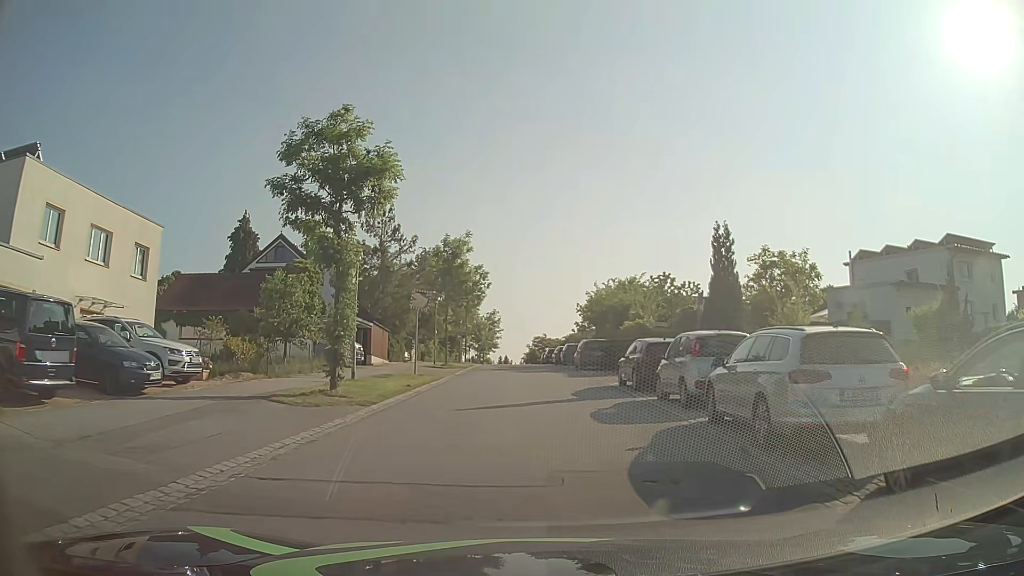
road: residential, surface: asphalt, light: Day
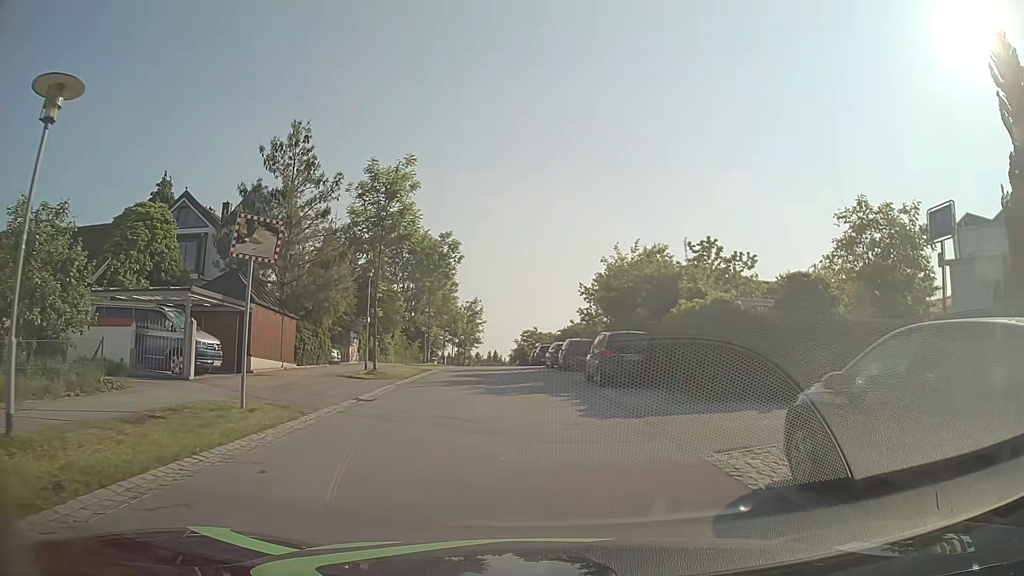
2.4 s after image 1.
(+0.2, +15.6) m; +1°
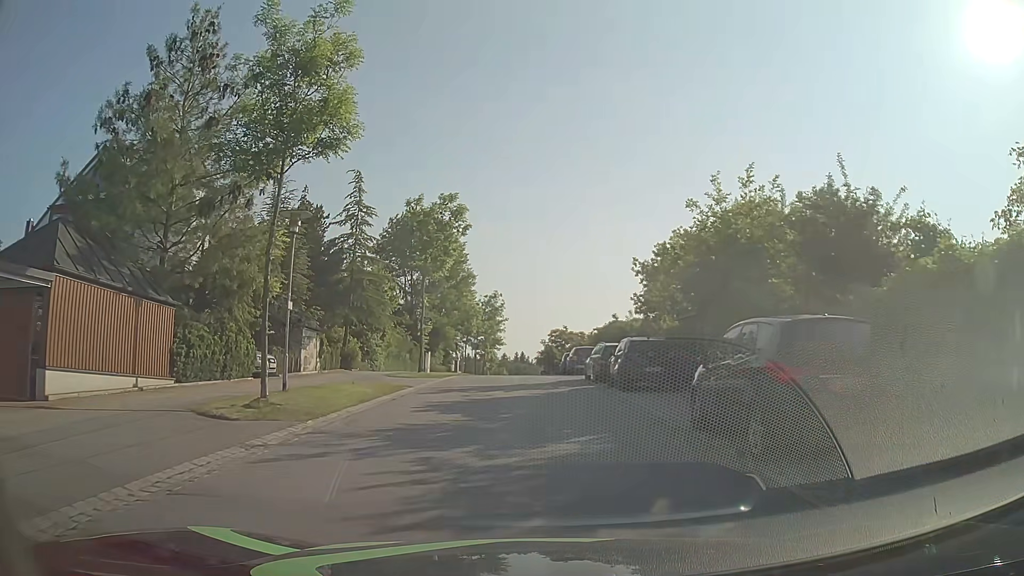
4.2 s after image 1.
(-0.3, +12.2) m; -3°
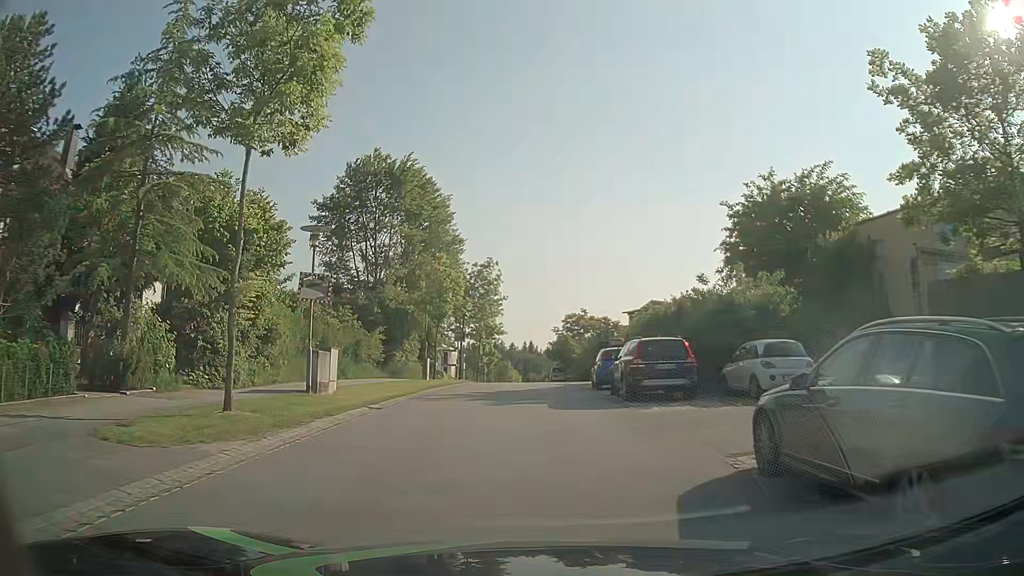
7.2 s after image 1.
(-0.2, +20.7) m; -1°
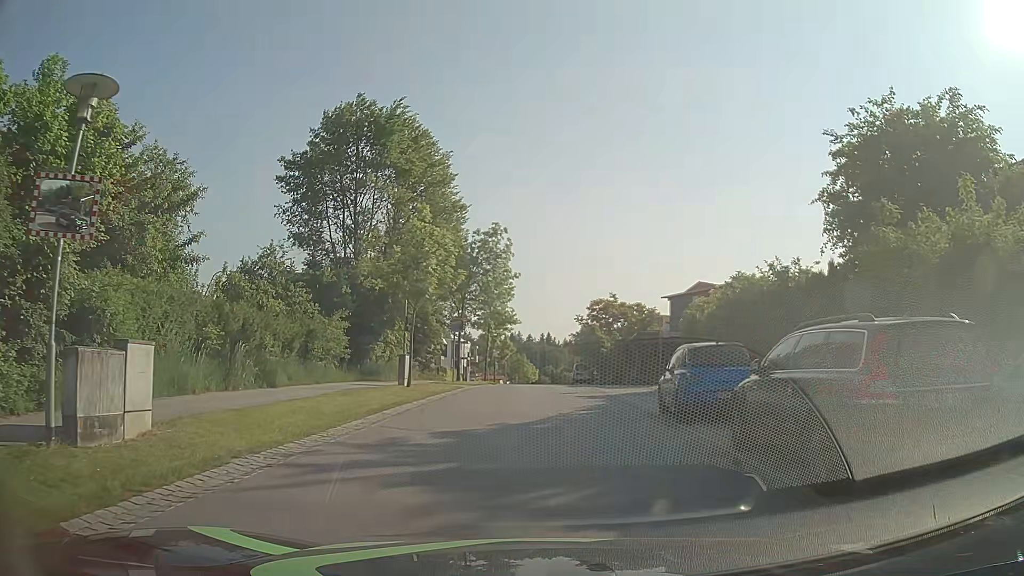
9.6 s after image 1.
(-0.1, +11.1) m; 0°
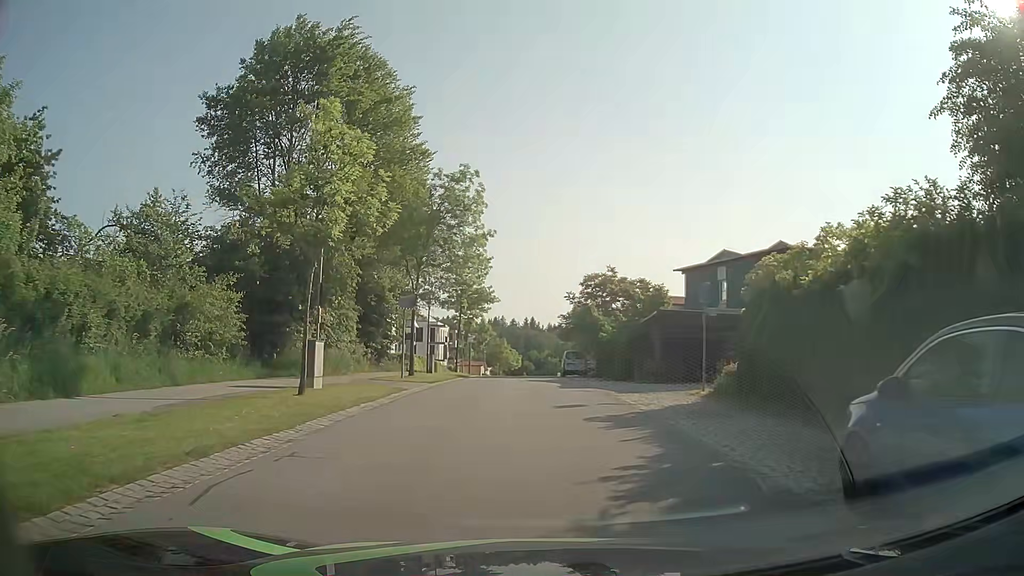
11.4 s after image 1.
(0.0, +10.0) m; +1°
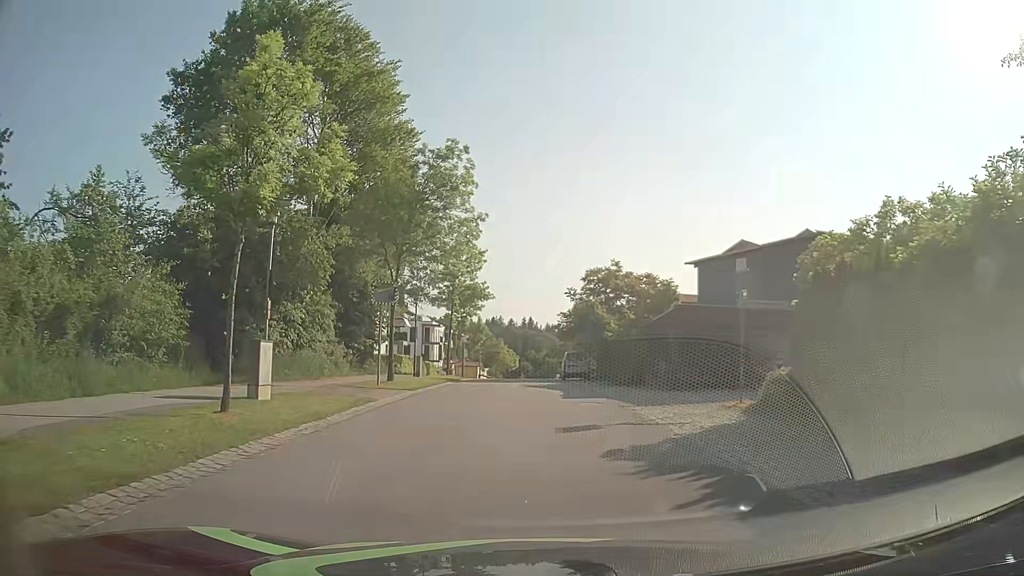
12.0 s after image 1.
(0.0, +3.7) m; 0°
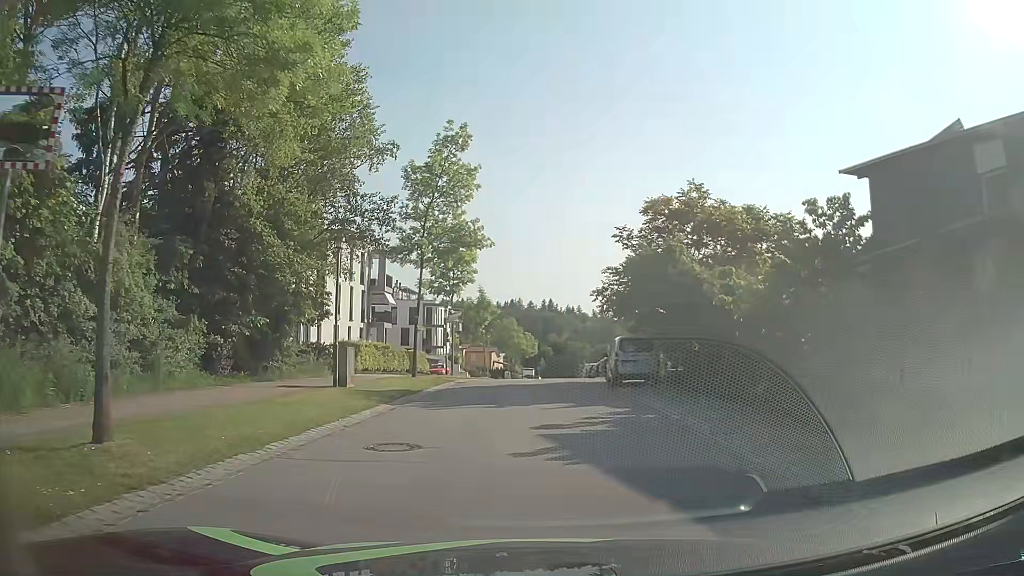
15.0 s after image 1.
(-0.2, +17.8) m; -2°
